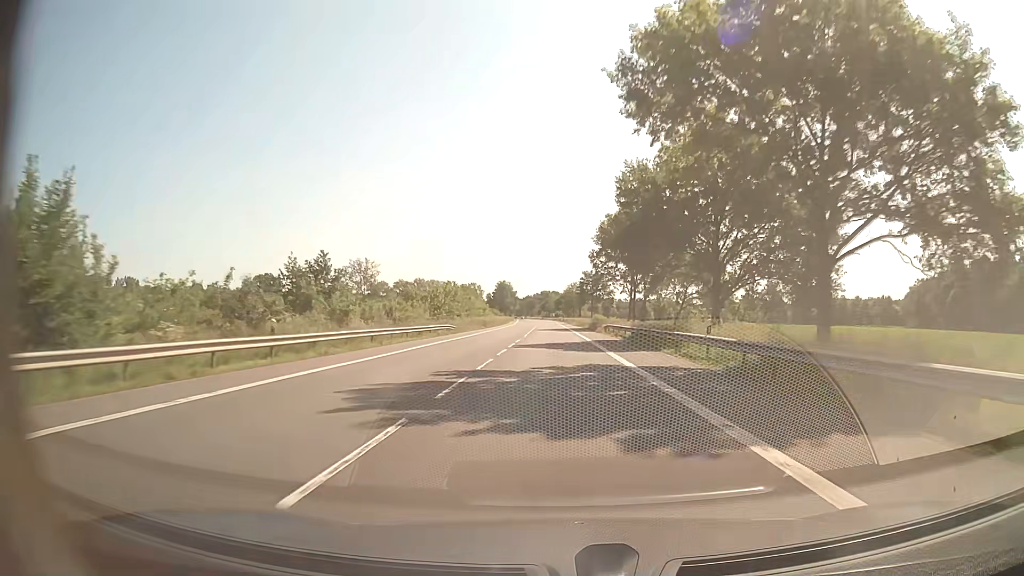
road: secondary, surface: asphalt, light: Day
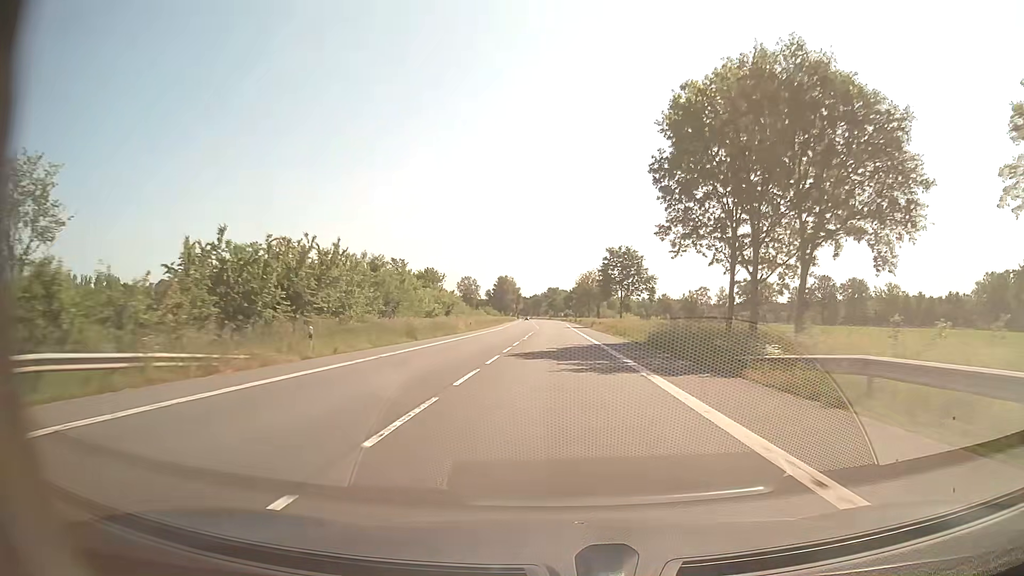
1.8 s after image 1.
(-0.5, +47.4) m; -1°
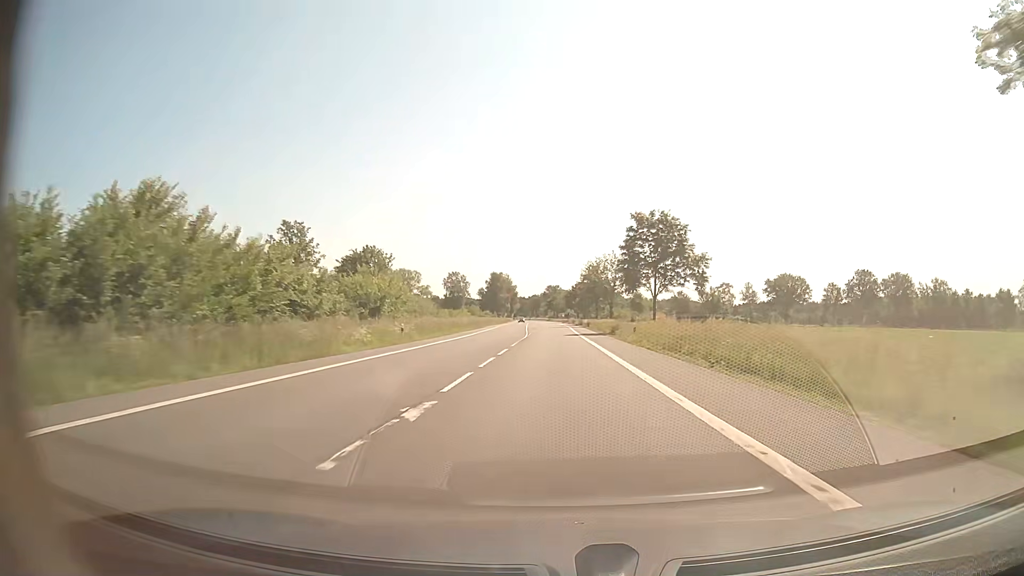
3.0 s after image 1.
(+0.1, +31.6) m; 0°
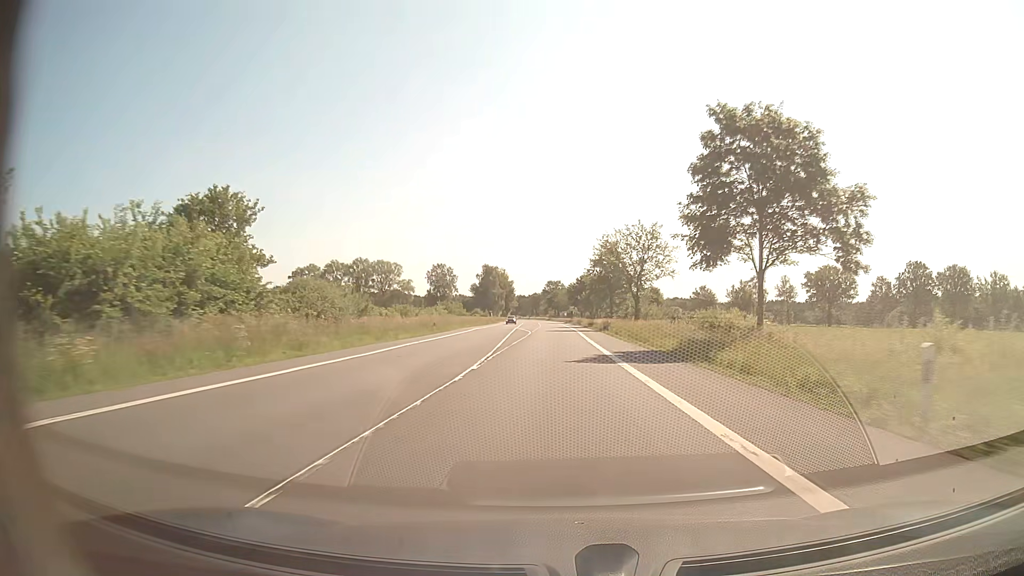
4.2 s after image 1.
(+0.1, +31.6) m; 0°
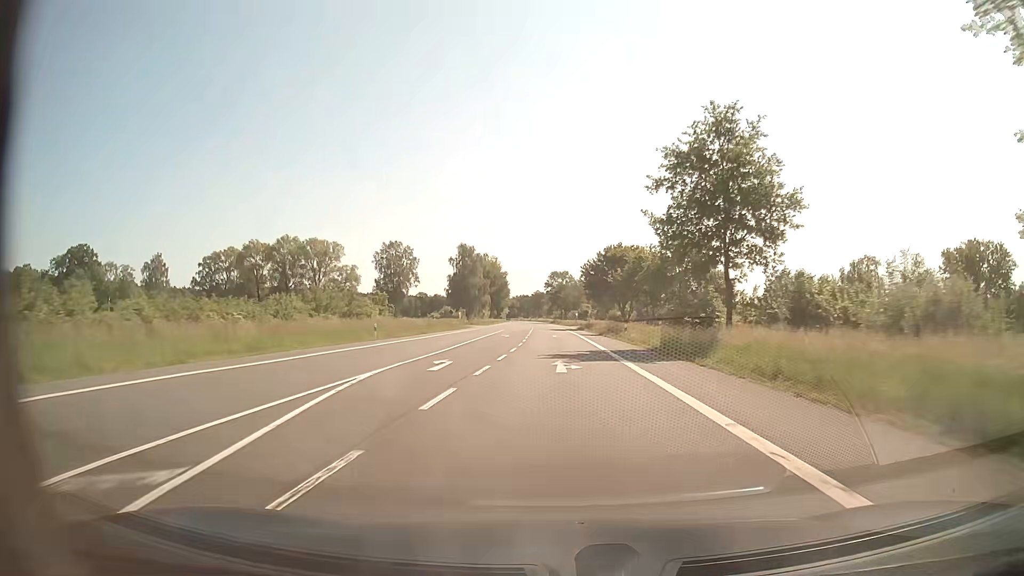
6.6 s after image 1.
(-0.2, +63.2) m; 0°
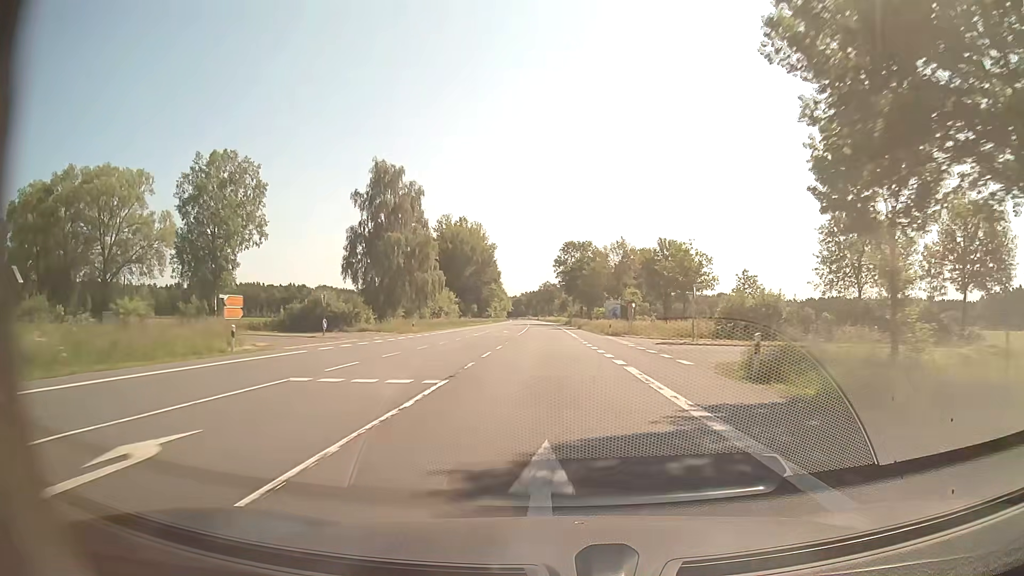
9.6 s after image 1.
(-0.9, +79.0) m; -1°
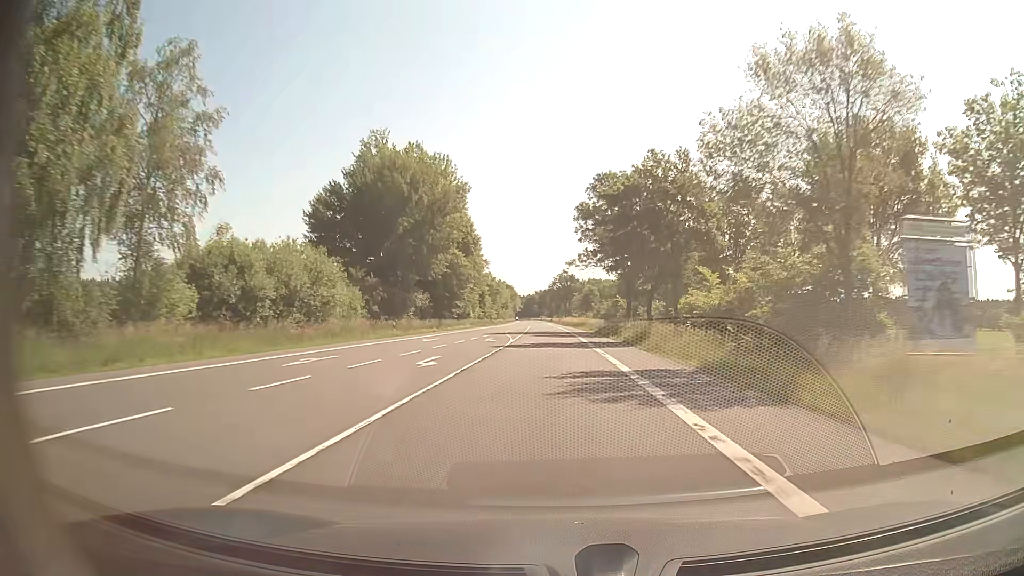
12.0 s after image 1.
(-0.6, +63.2) m; -1°
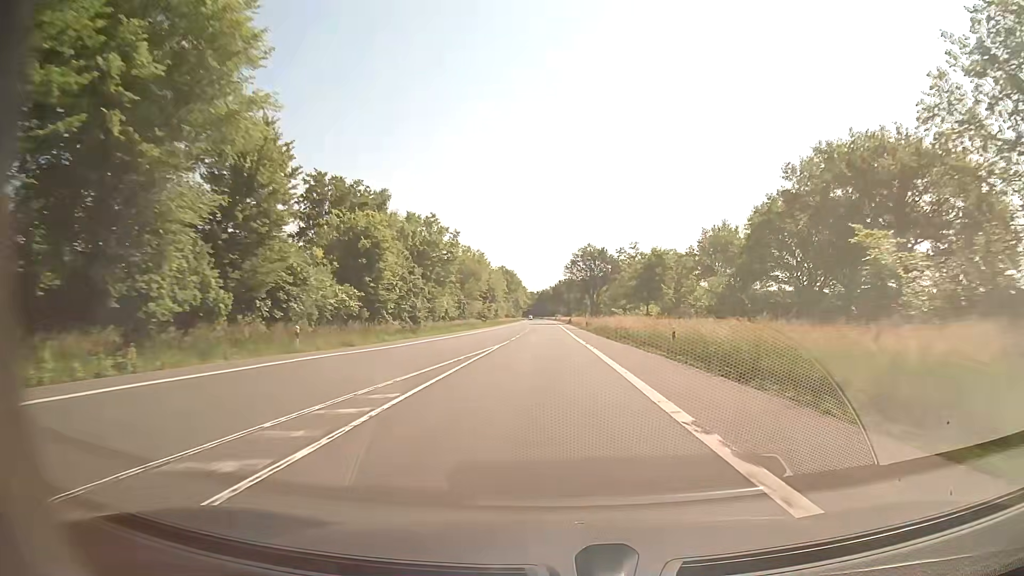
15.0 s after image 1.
(-1.0, +79.0) m; -2°
(0, +10) (0, +20) (0, +30) (0, +40) (0, +50) (0, +60) (0, +70) (0, +80) (-1, +90) (-1, +100) m
